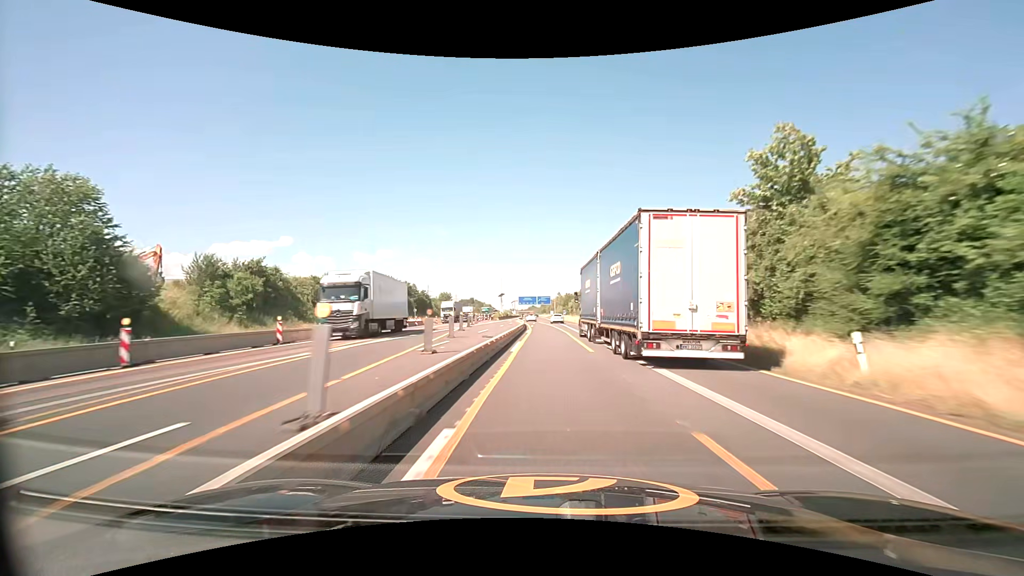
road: motorway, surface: asphalt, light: Day
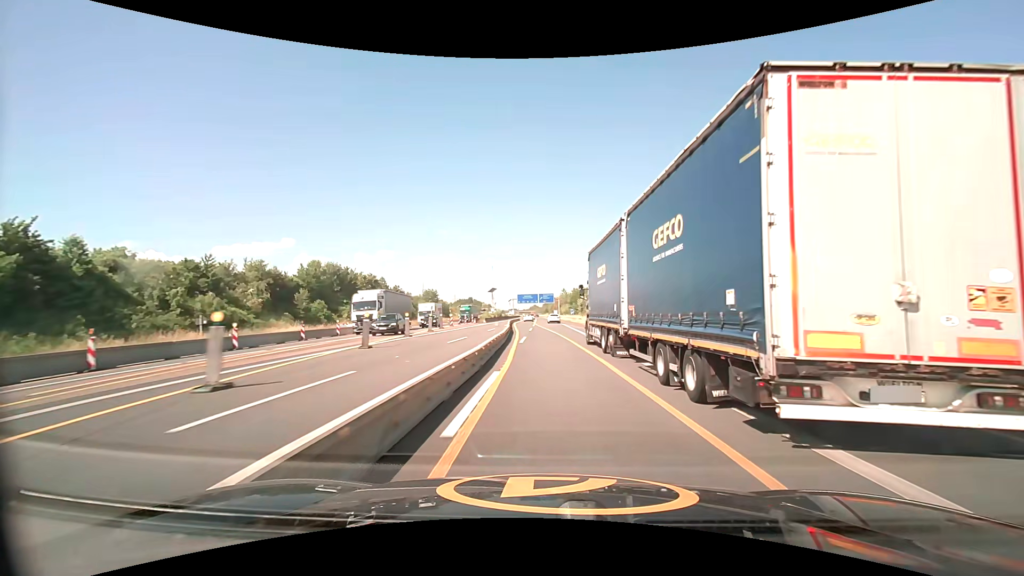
(+0.1, +30.2) m; 0°
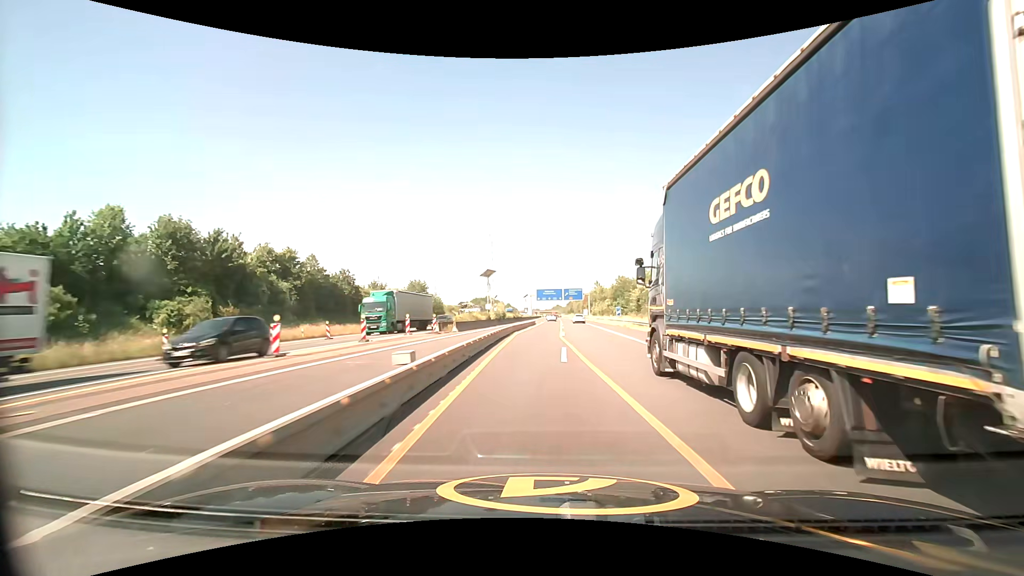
(-1.0, +45.3) m; -3°
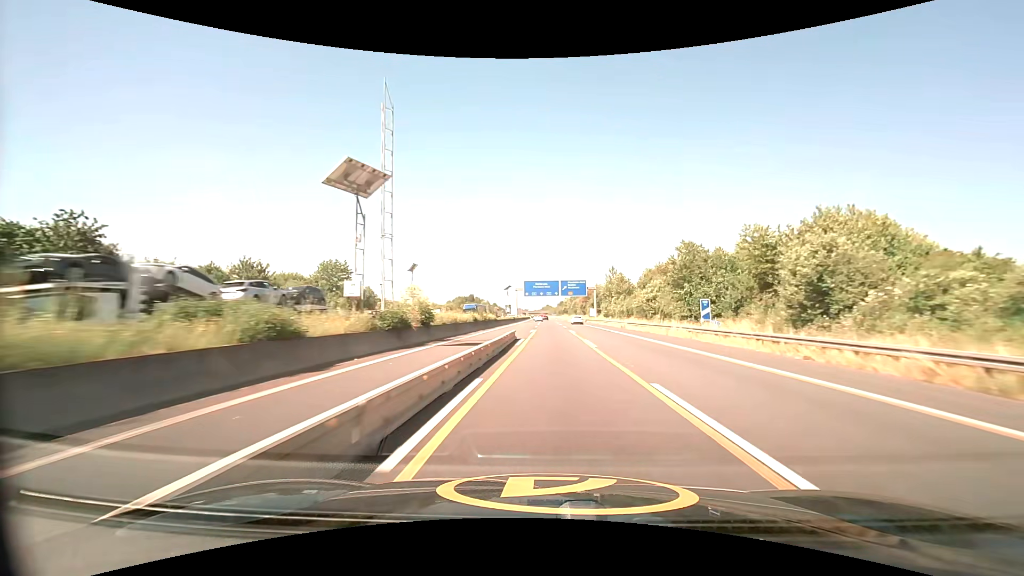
(0.0, +46.1) m; +1°
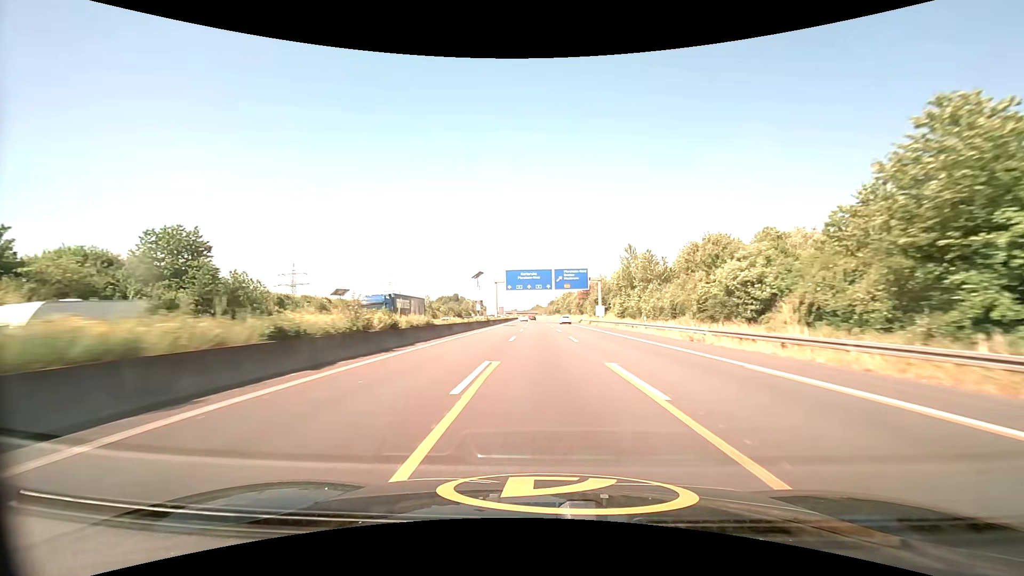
(+0.5, +32.0) m; +1°
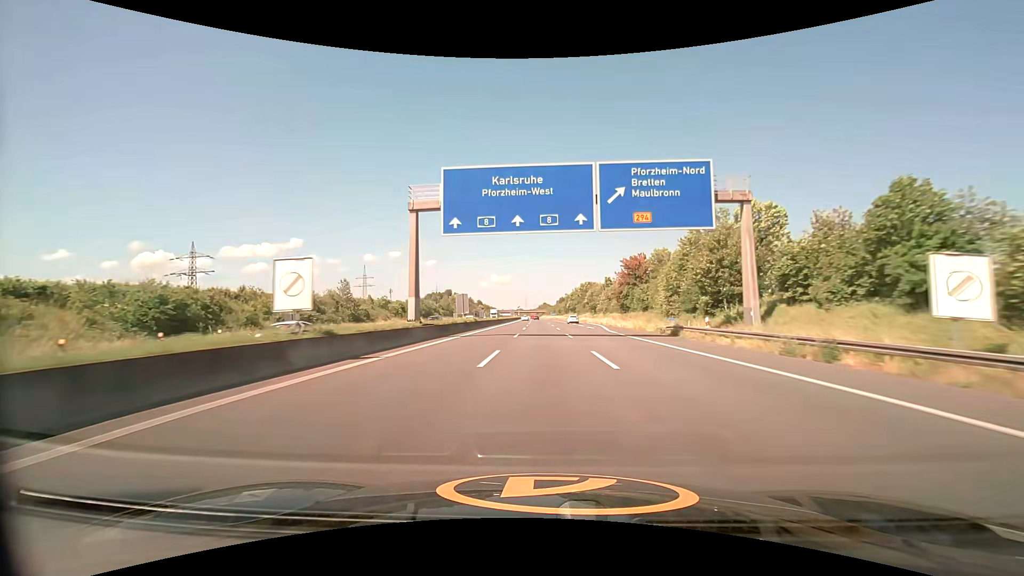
(-0.7, +67.6) m; -1°
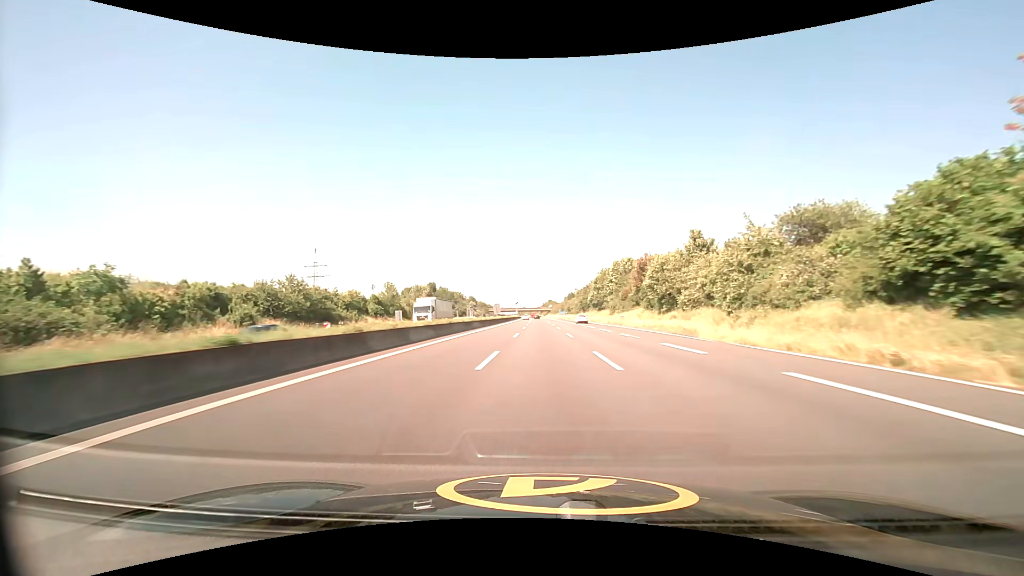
(-0.6, +72.6) m; -1°
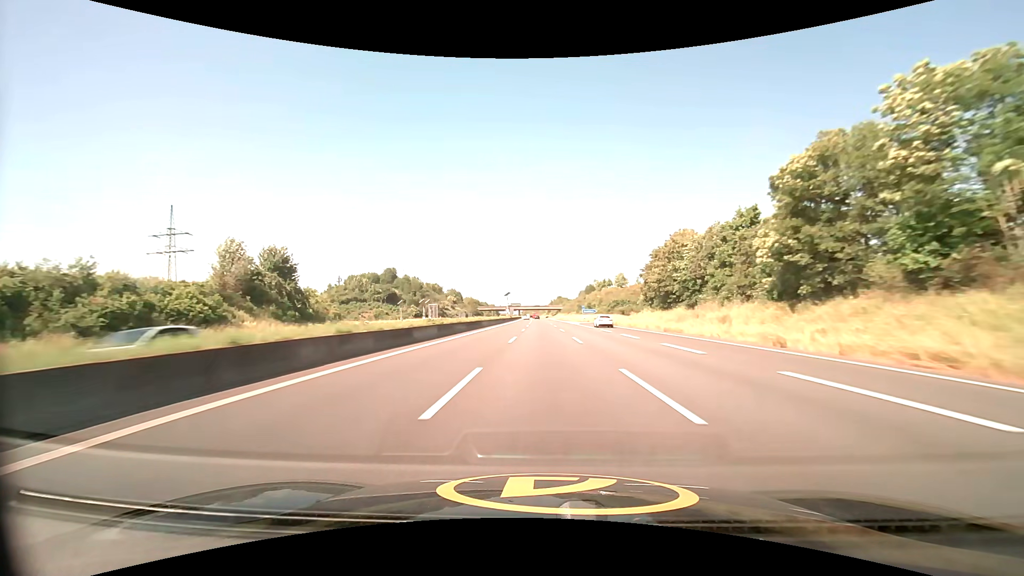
(-0.7, +95.7) m; -1°
(0, +10) (0, +20) (0, +30) (0, +40) (0, +50) (0, +60) (0, +70) (0, +80) (0, +90) (0, +100) m
